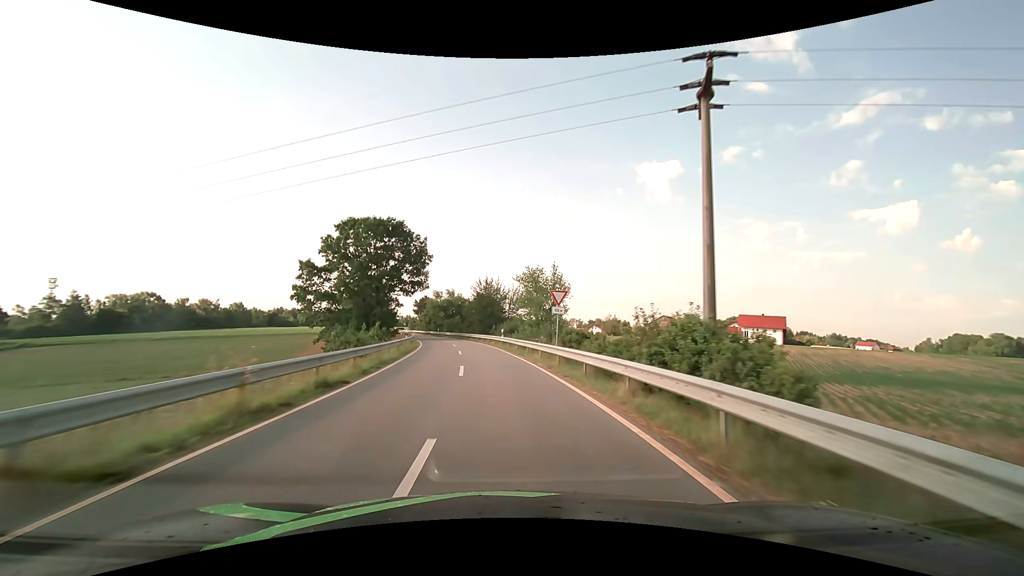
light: Day
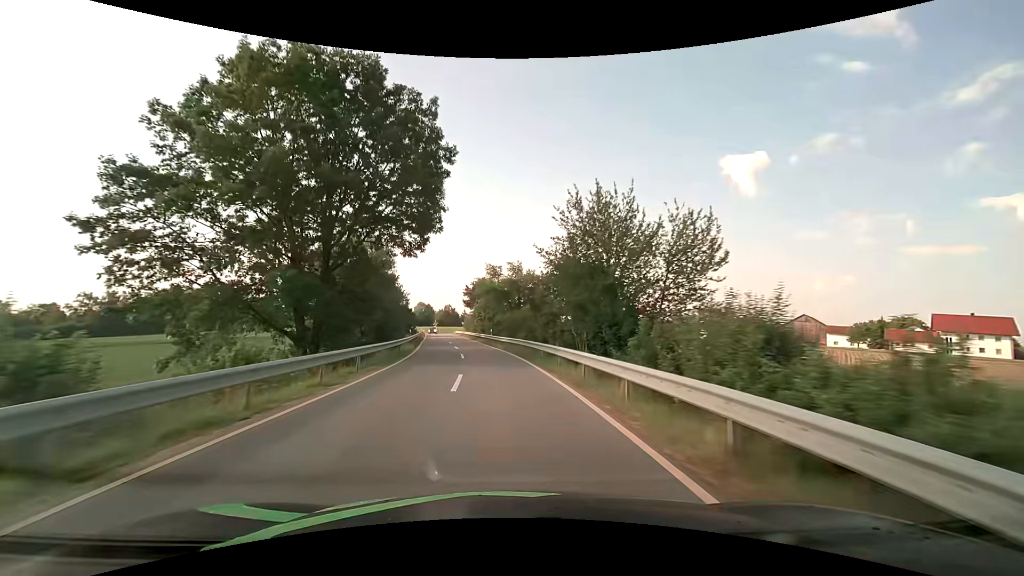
(-3.0, +40.3) m; -9°
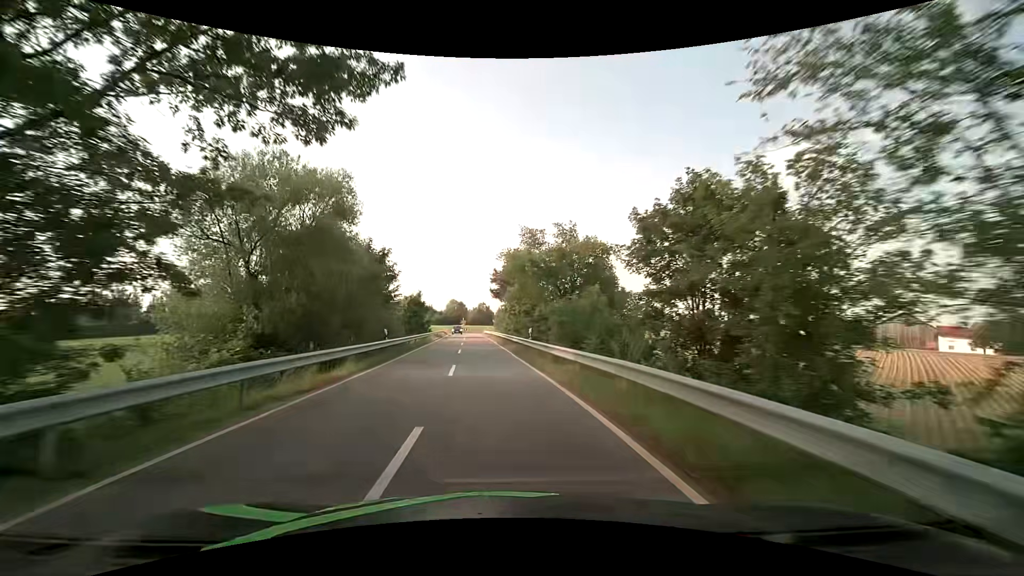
(-0.6, +20.2) m; -4°
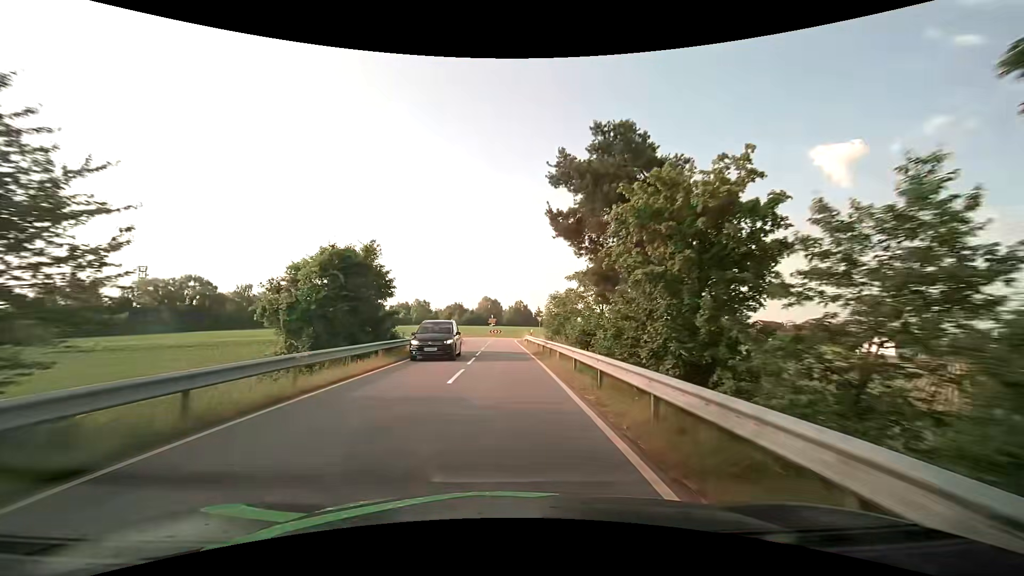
(-2.0, +37.7) m; -5°
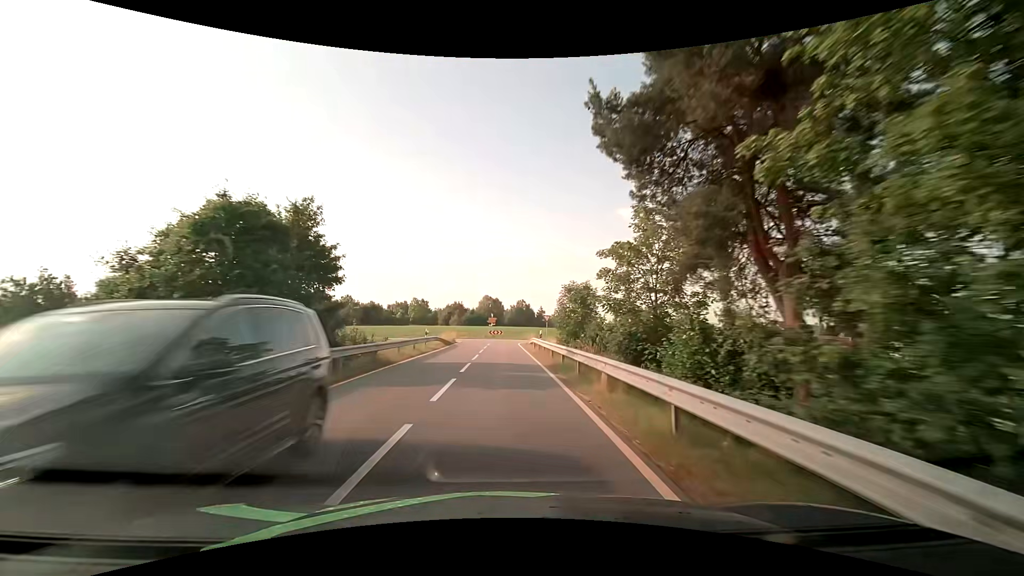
(0.0, +8.8) m; 0°
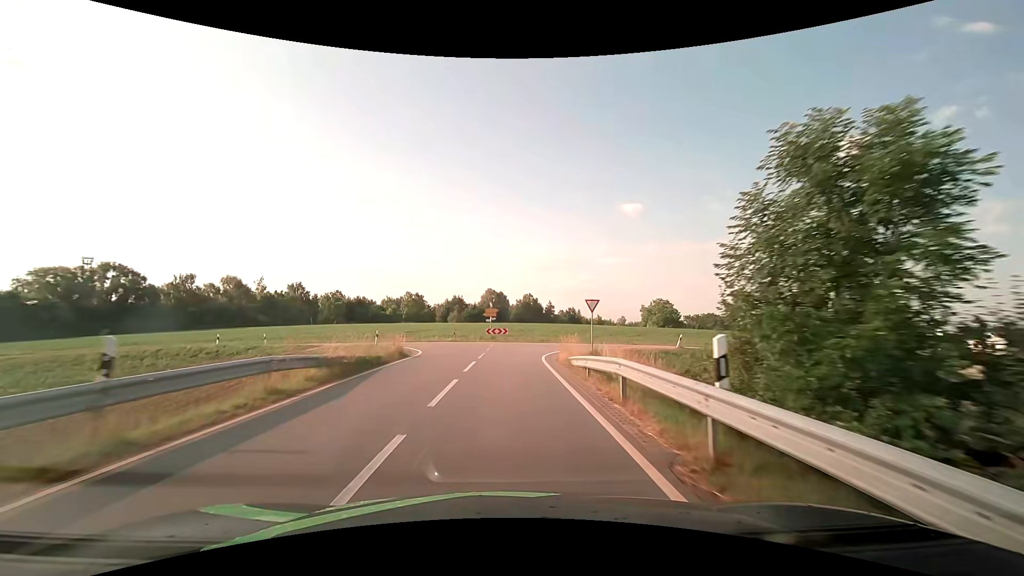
(-0.2, +24.8) m; -1°
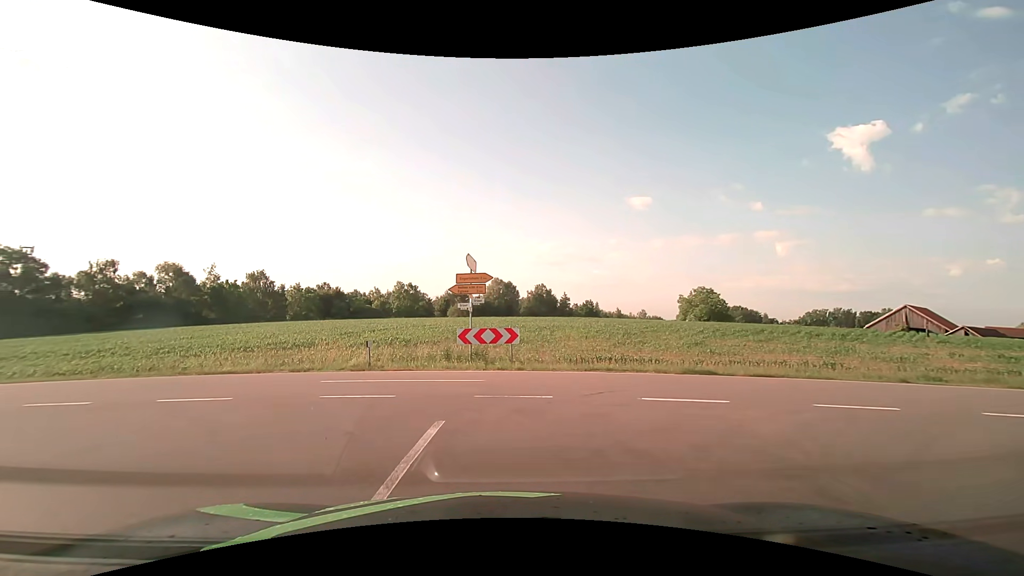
(+0.1, +28.4) m; -1°
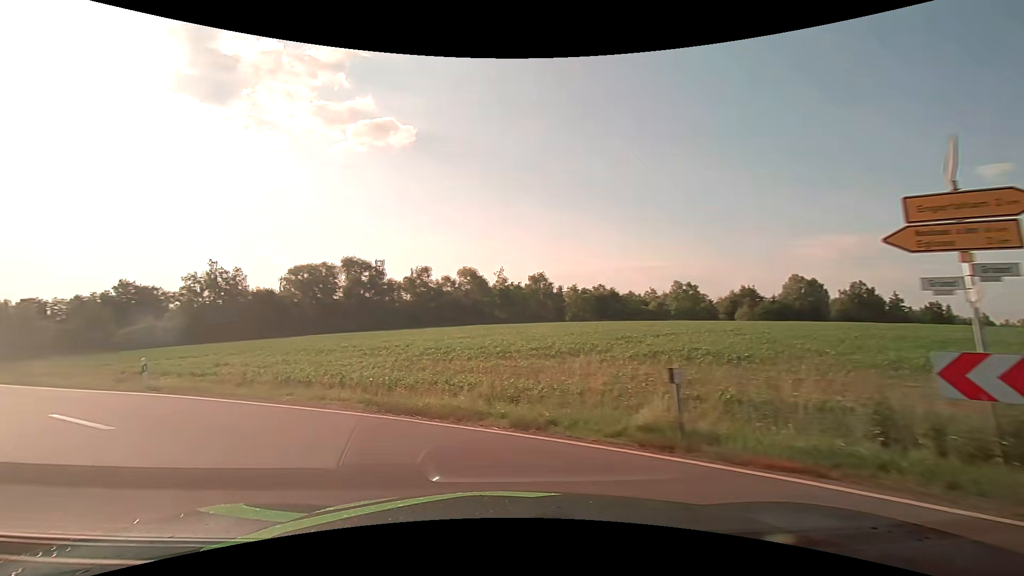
(-1.8, +9.4) m; -31°
(-4, +9) (-11, +16) (-19, +22) (-27, +28) (-35, +34) (-43, +40) (-50, +47) (-58, +53) (-66, +59) (-74, +65) m
